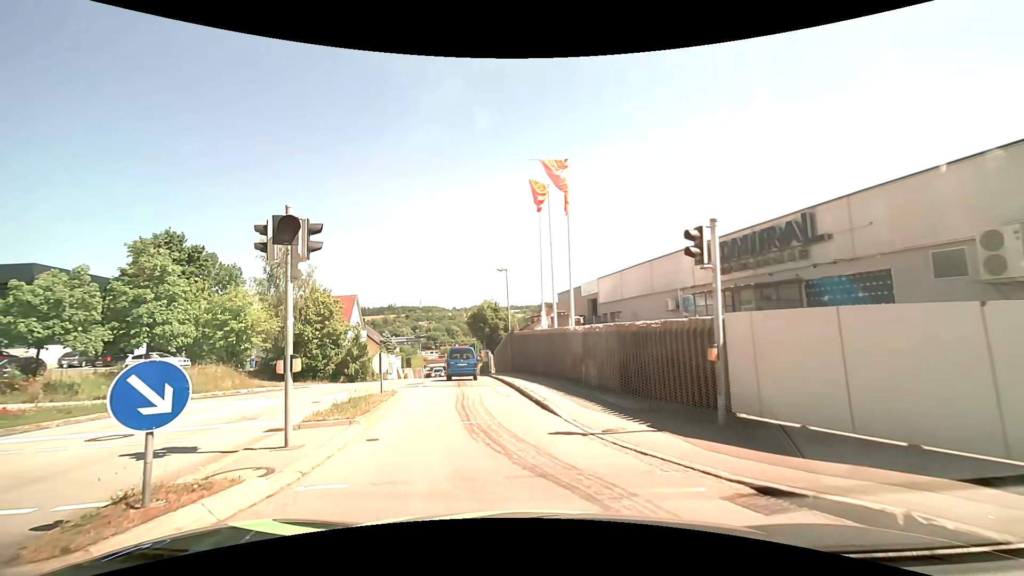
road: tertiary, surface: asphalt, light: Day
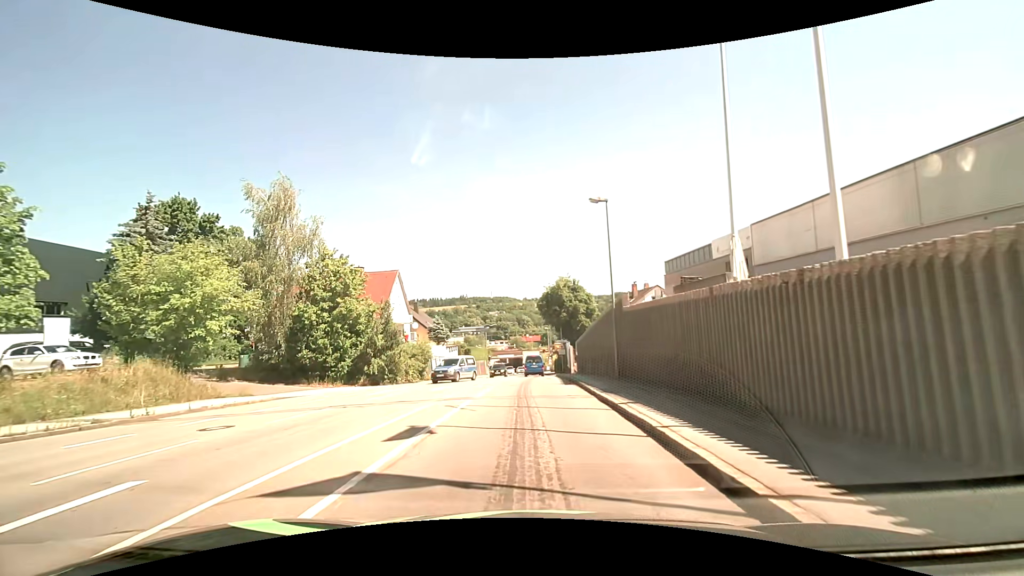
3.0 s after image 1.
(-2.0, +16.3) m; -9°
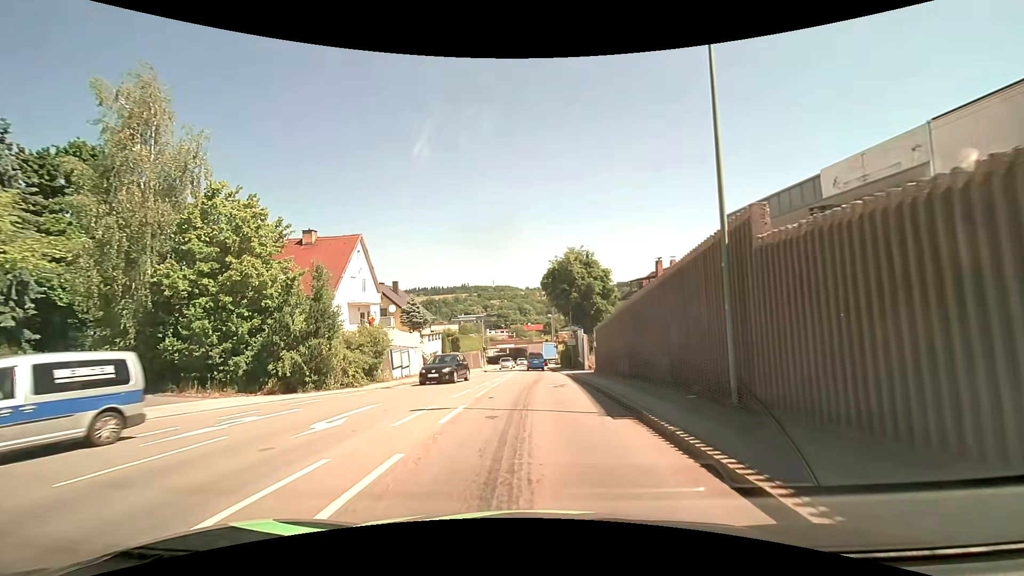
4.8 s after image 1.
(0.0, +12.3) m; 0°
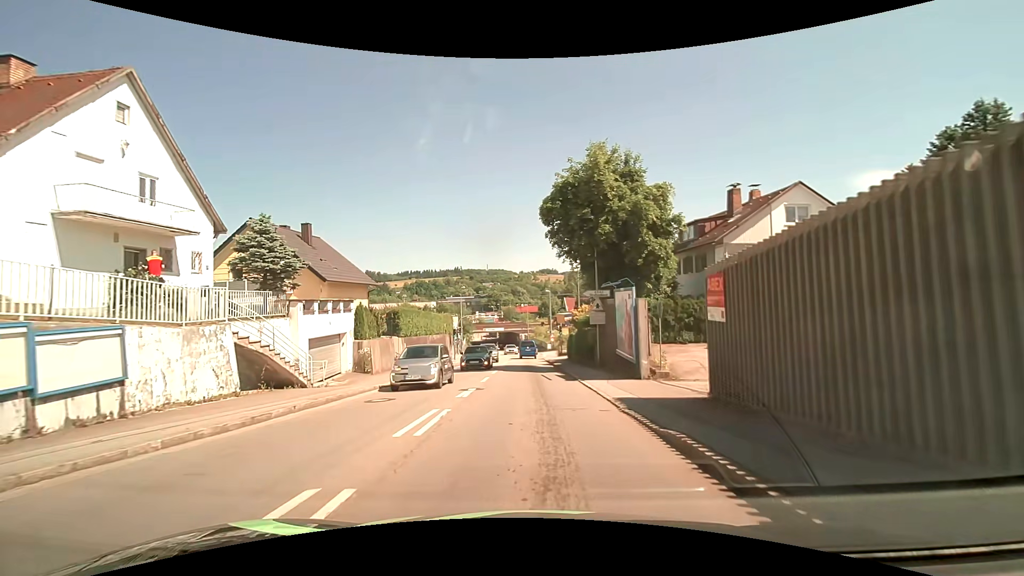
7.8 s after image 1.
(+0.1, +23.0) m; 0°
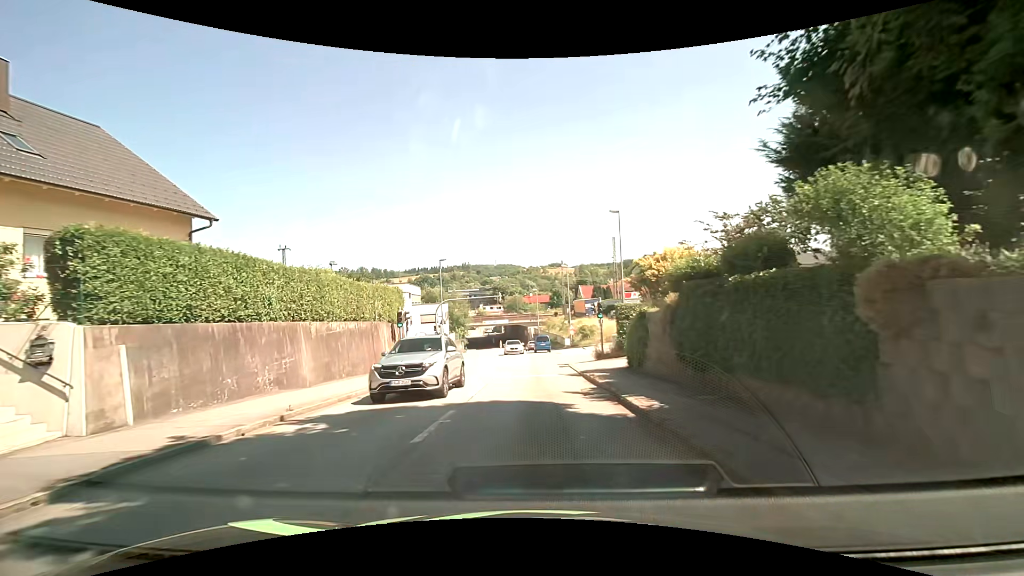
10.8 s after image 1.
(-0.1, +23.4) m; 0°
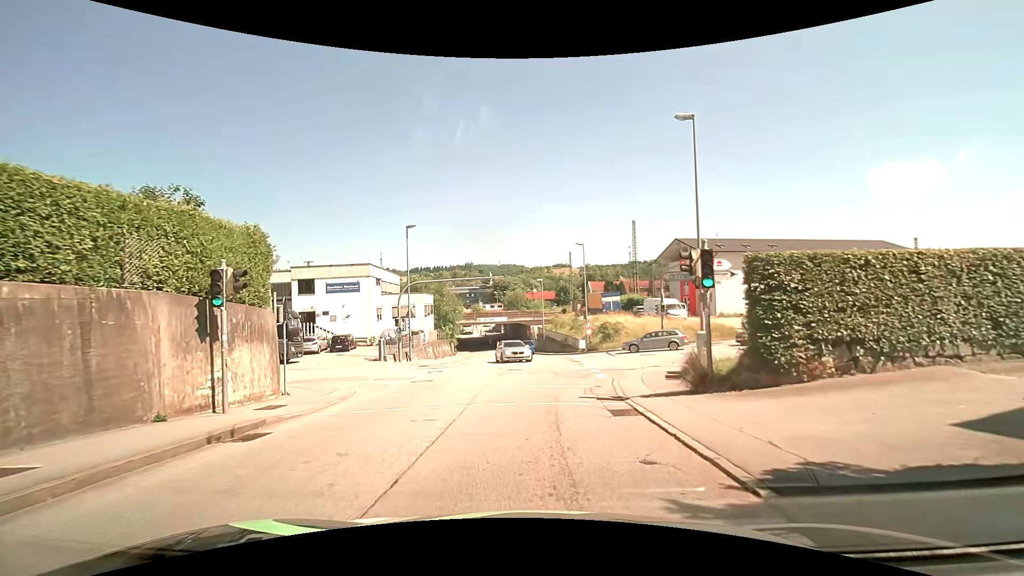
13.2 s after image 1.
(-0.2, +15.5) m; -1°
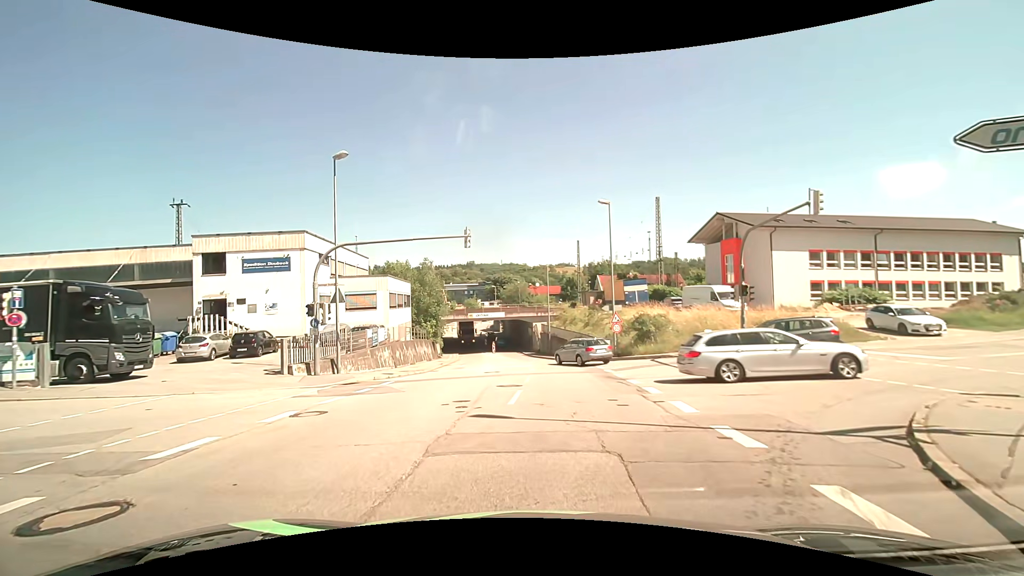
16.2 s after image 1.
(-0.1, +14.2) m; -1°
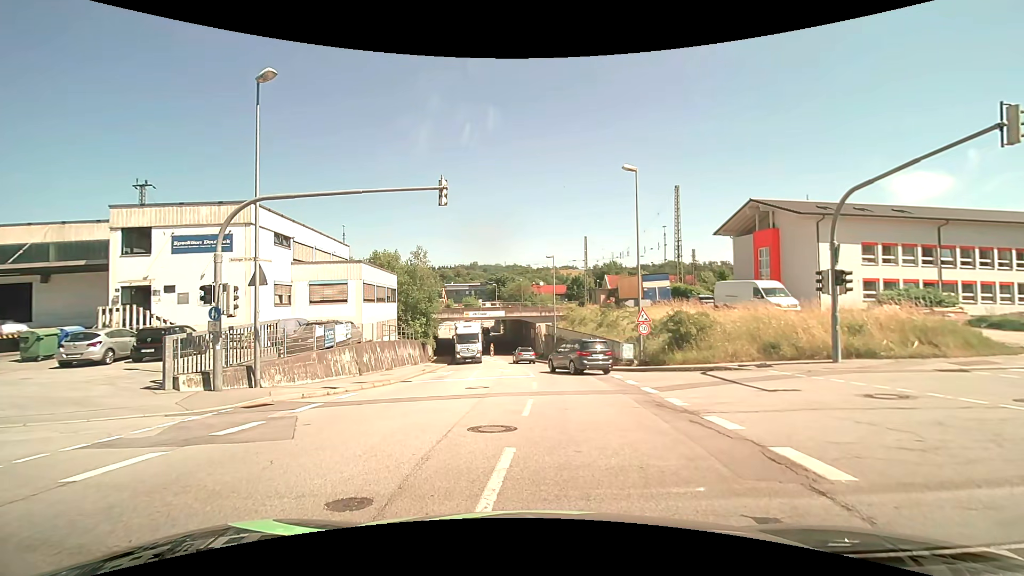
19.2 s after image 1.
(0.0, +6.8) m; 0°
